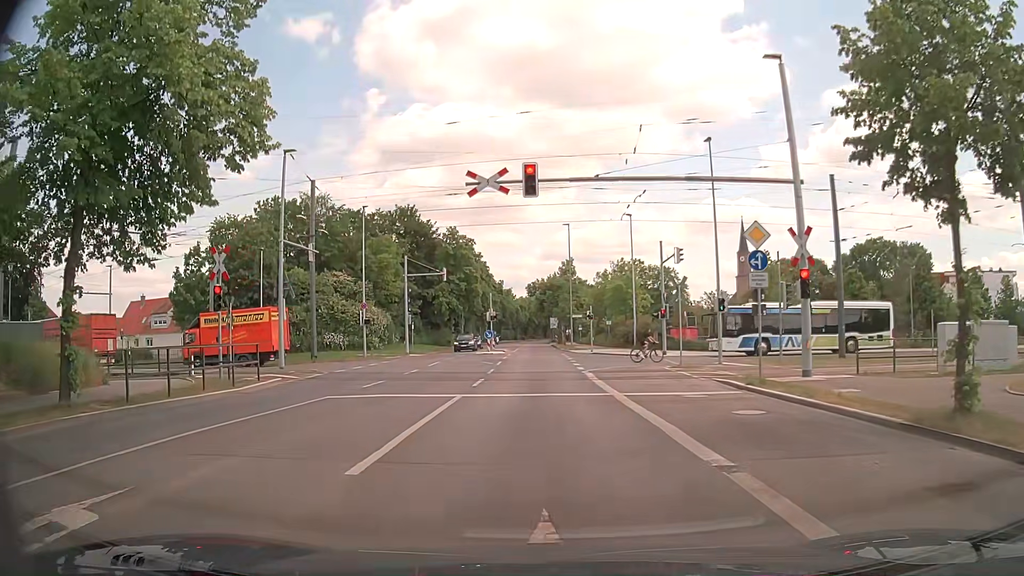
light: Day
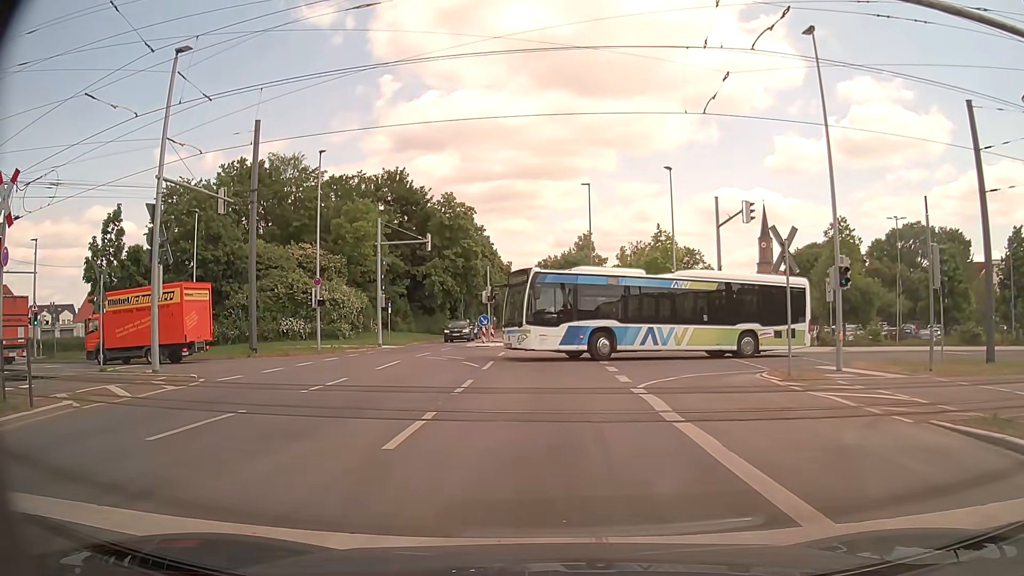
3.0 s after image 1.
(0.0, +11.3) m; +1°
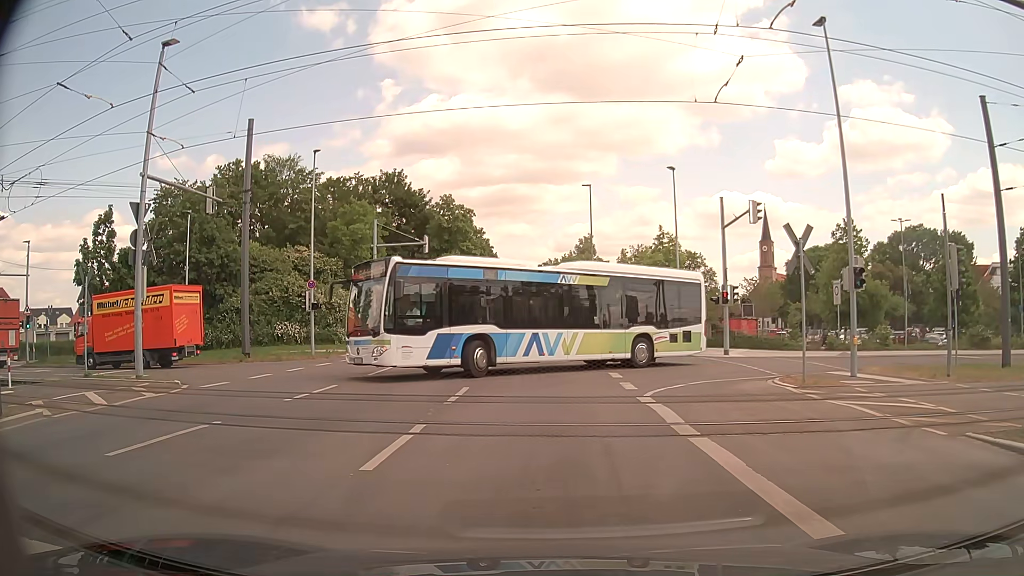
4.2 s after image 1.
(0.0, +0.9) m; 0°
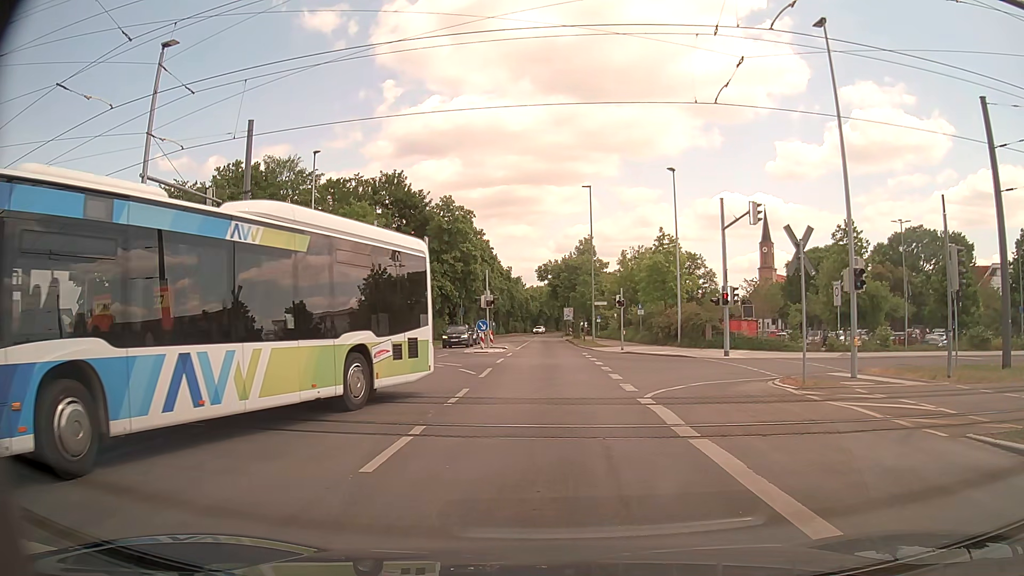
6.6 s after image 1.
(0.0, +0.1) m; 0°
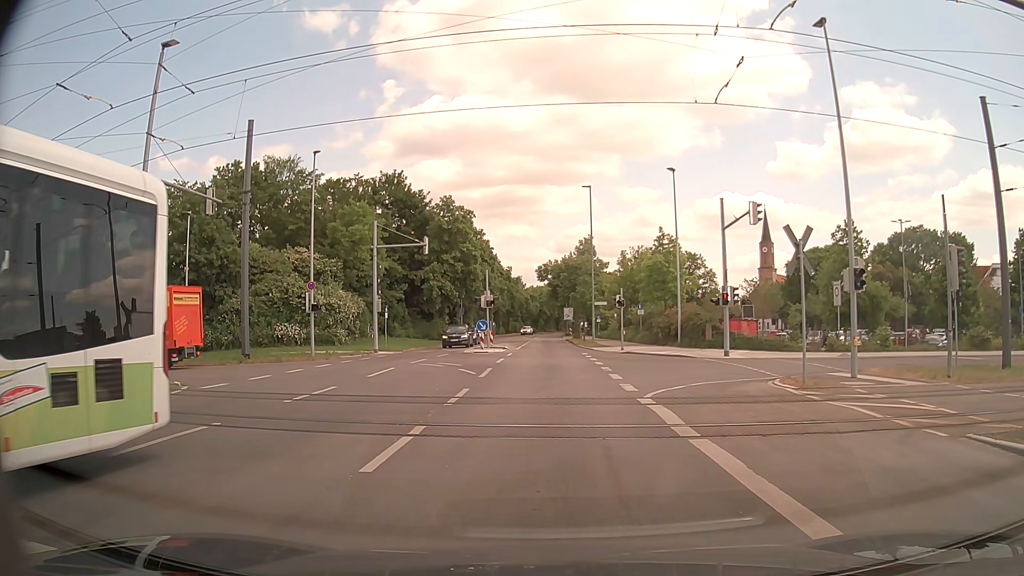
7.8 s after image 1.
(0.0, 0.0) m; 0°
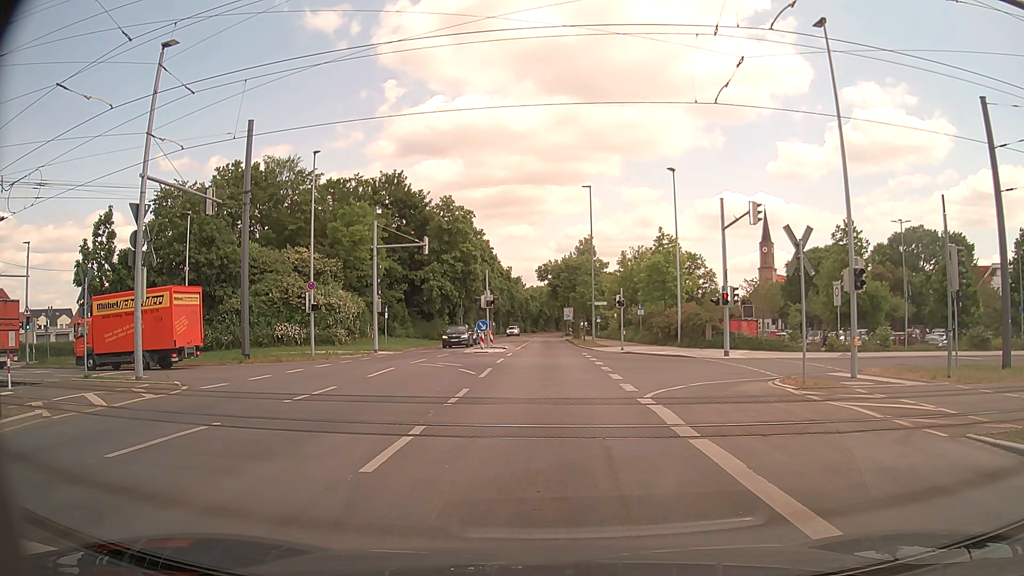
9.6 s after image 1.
(0.0, 0.0) m; 0°
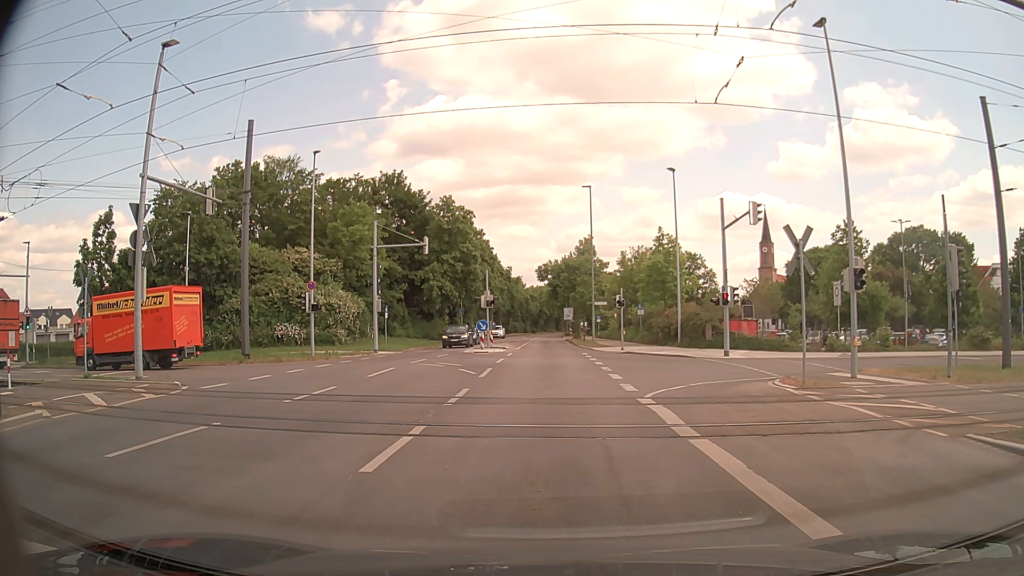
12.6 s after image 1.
(0.0, 0.0) m; 0°
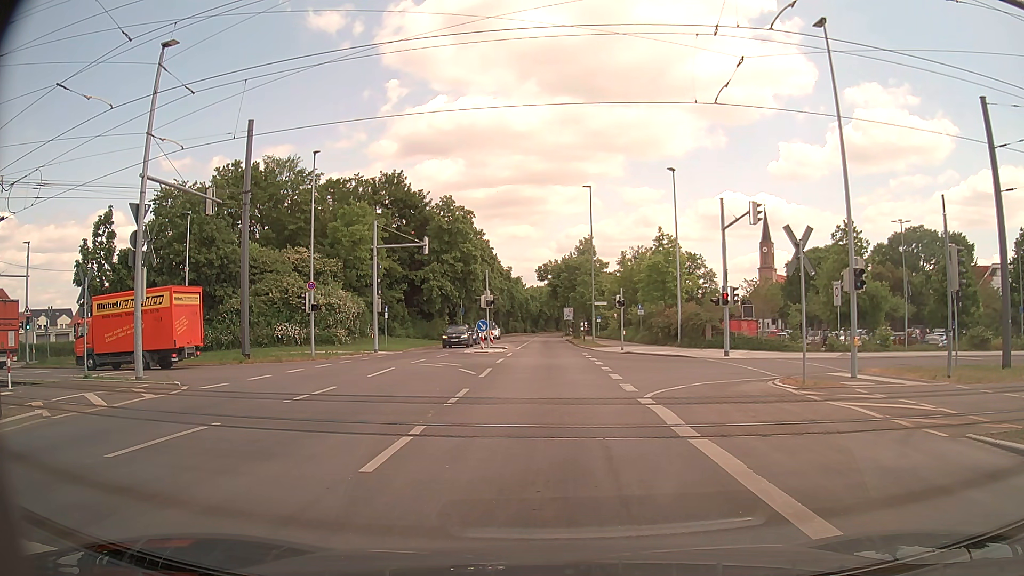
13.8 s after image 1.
(0.0, 0.0) m; 0°
(0, +10) (-1, +20) (-1, +30) (-1, +40) (-1, +50) (-2, +60) (-2, +70) (-2, +80) (-3, +90) (-3, +100) m
